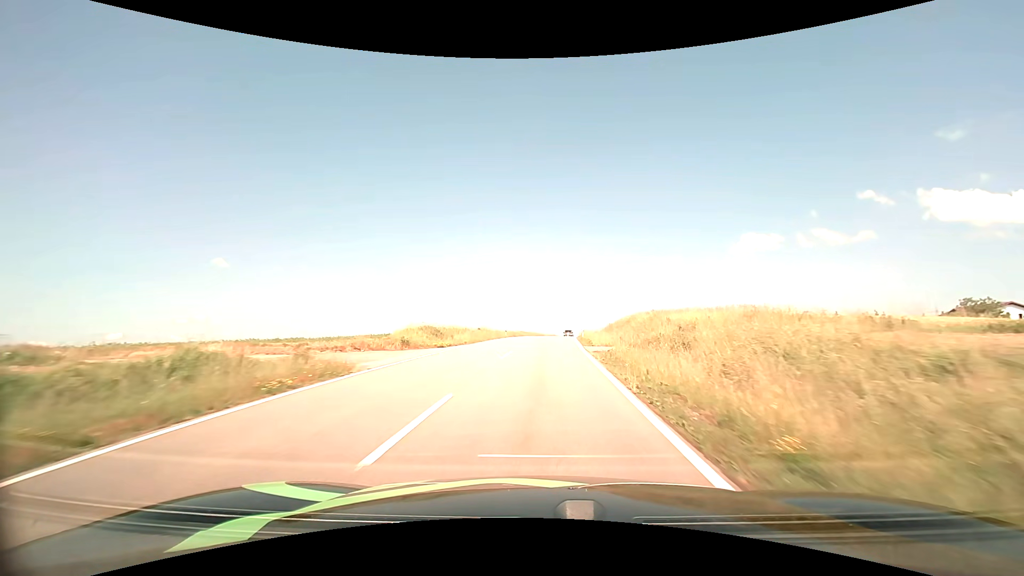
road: tertiary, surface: asphalt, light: Day
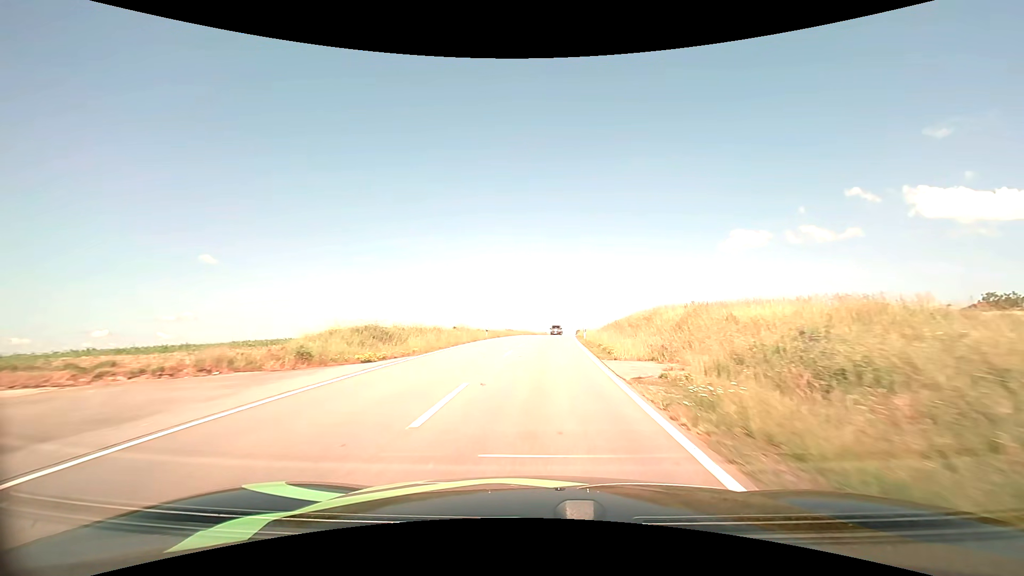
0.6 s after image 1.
(+0.1, +10.8) m; +1°
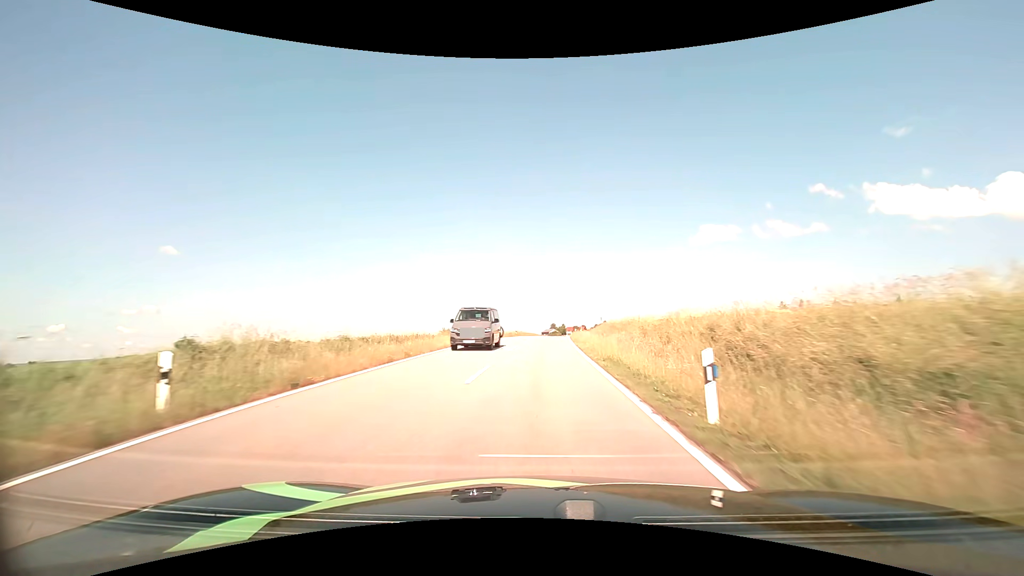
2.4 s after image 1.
(+0.8, +32.7) m; +3°
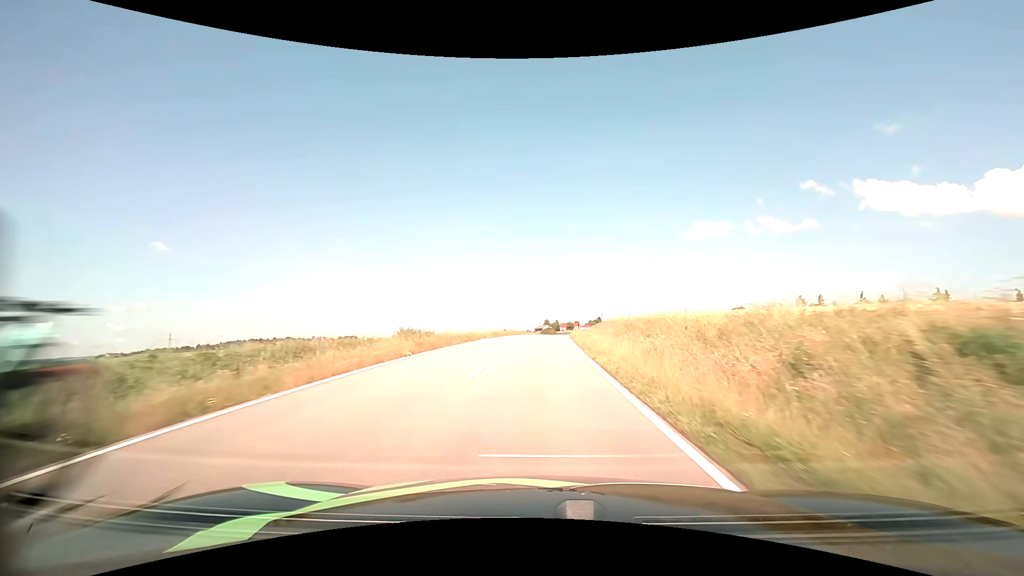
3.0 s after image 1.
(+0.1, +11.1) m; +1°
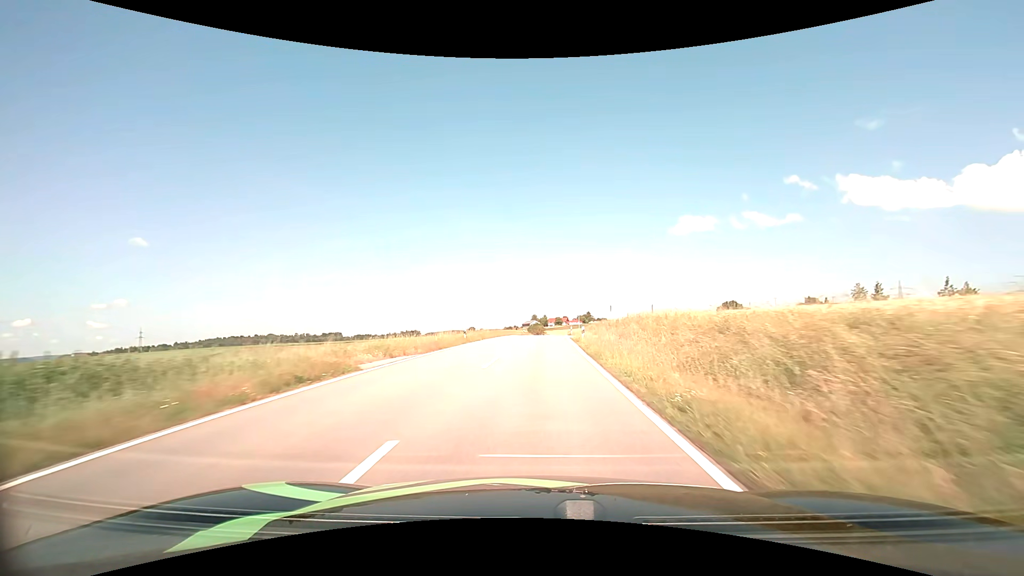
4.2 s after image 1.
(+0.3, +22.5) m; +1°
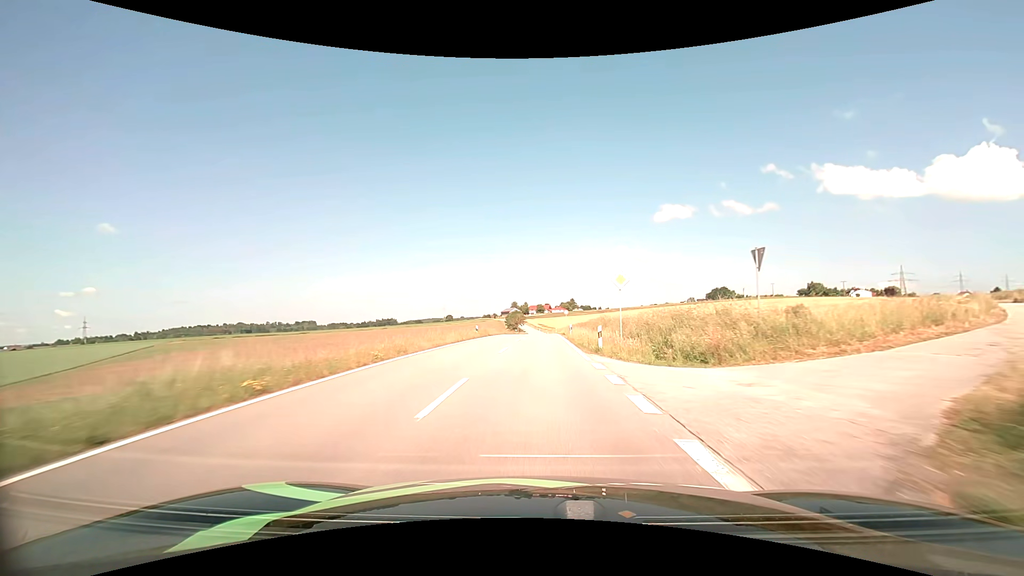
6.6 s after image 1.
(+1.0, +44.3) m; +2°
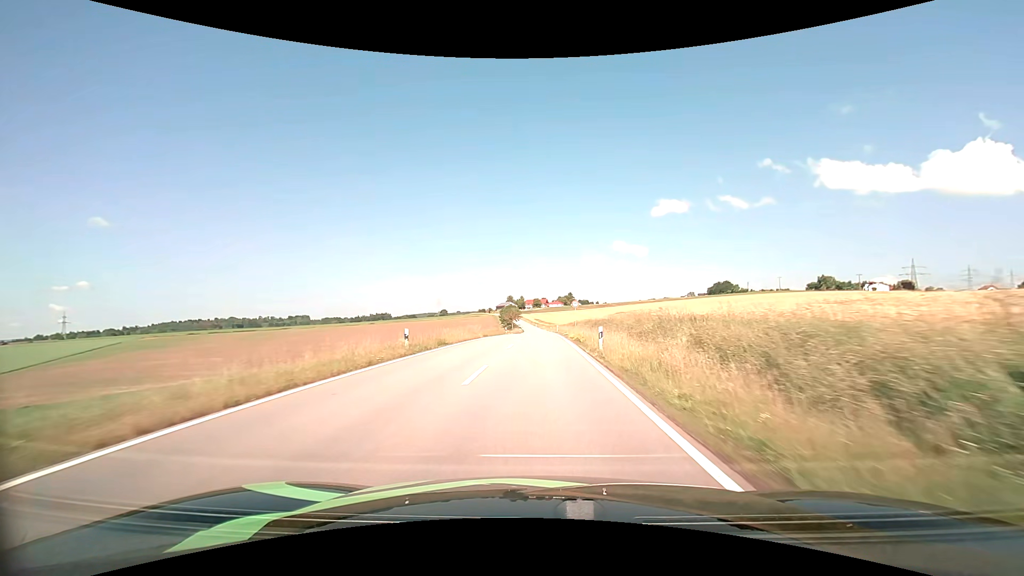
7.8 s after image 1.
(0.0, +21.3) m; 0°
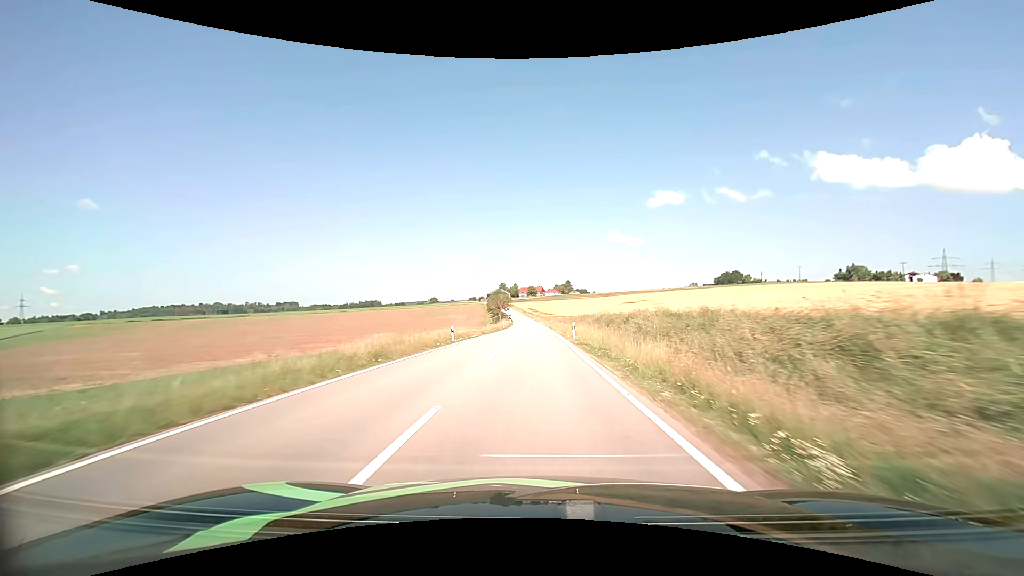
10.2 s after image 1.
(+0.2, +43.5) m; 0°
(0, +10) (0, +20) (0, +30) (0, +40) (0, +50) (0, +60) (0, +70) (0, +80) (0, +90) (-1, +100) m
